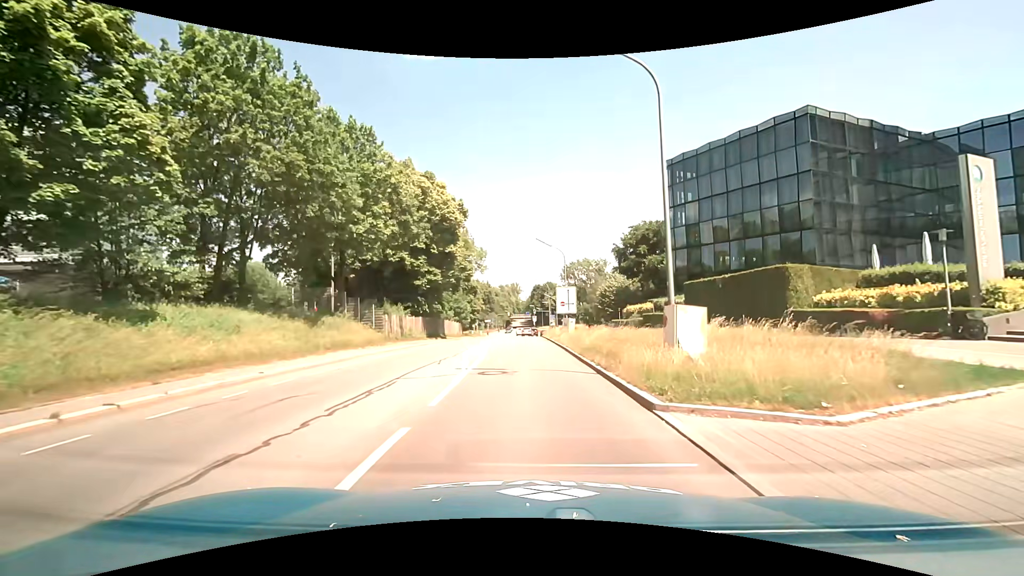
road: secondary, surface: asphalt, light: Day
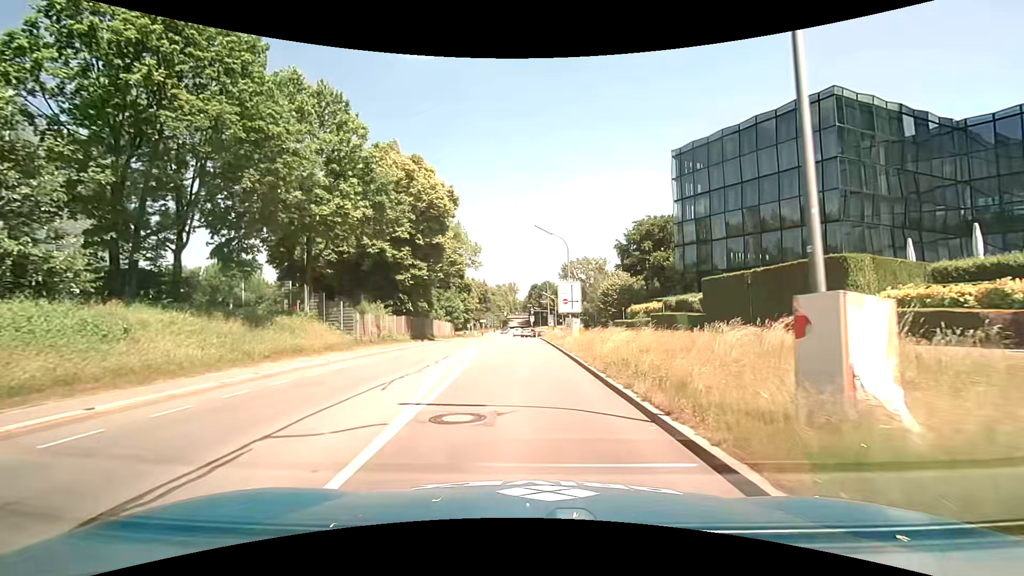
(0.0, +5.7) m; 0°
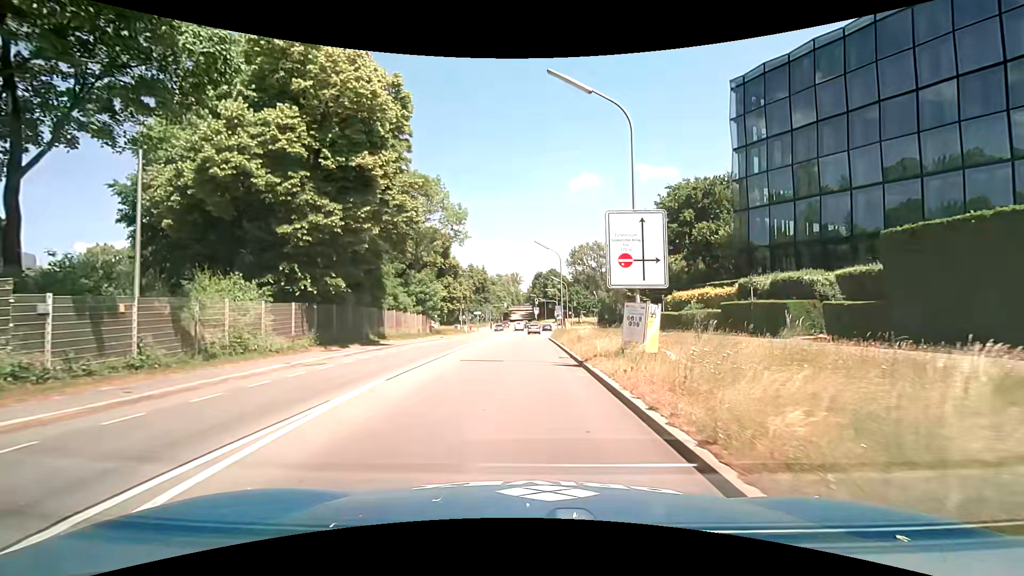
(0.0, +20.7) m; 0°
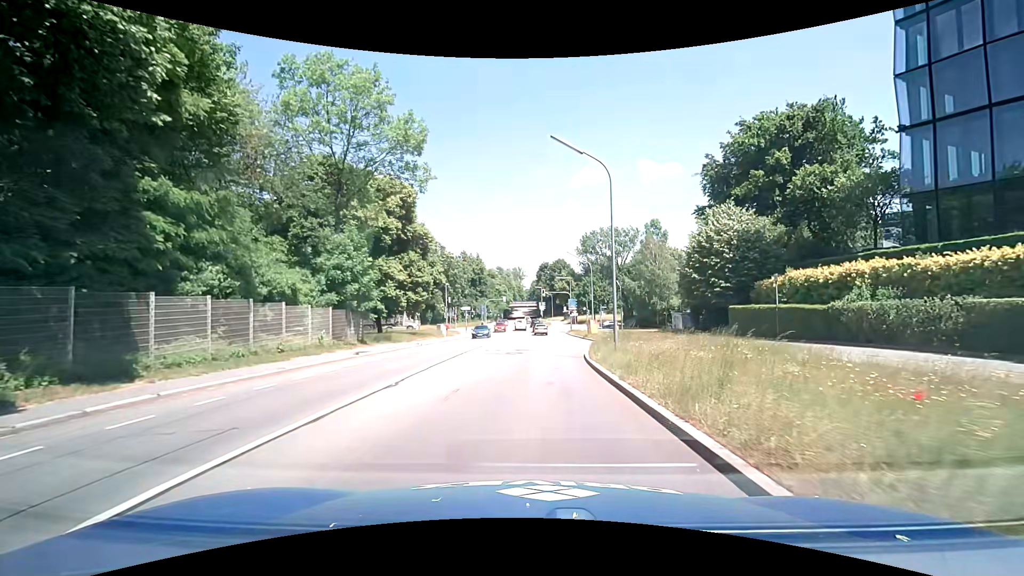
(-0.3, +24.3) m; 0°
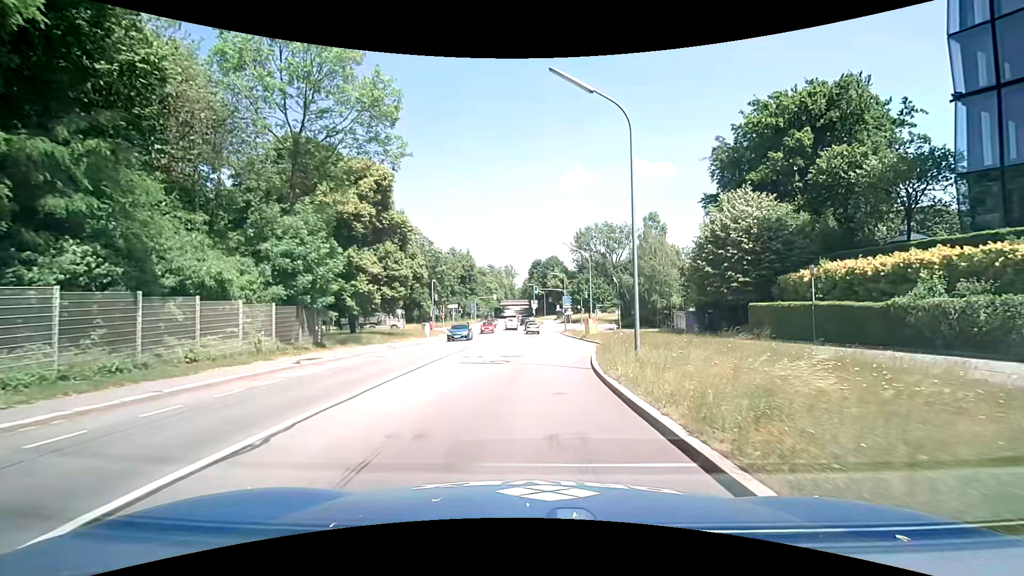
(0.0, +5.0) m; +1°
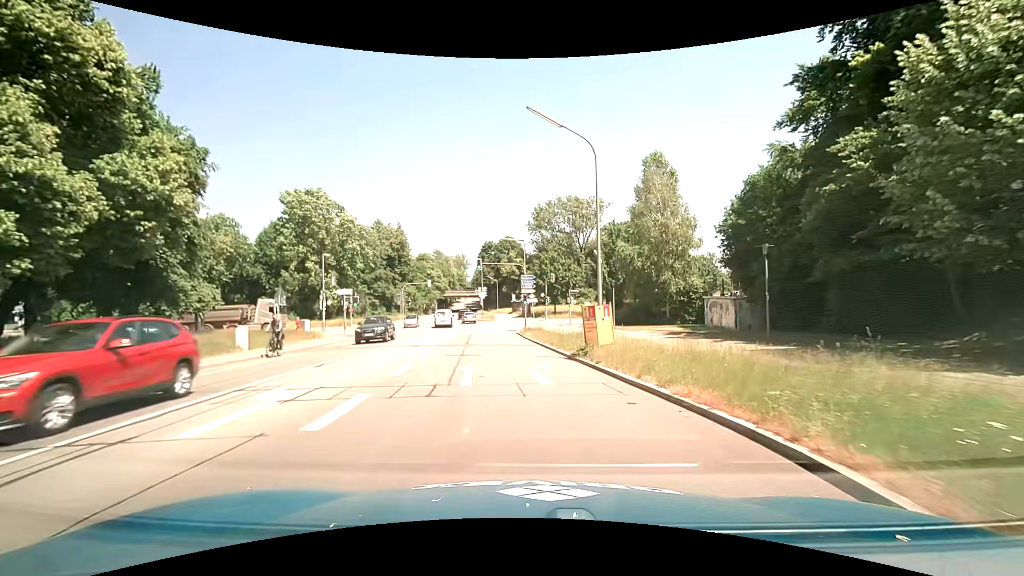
(+1.4, +26.6) m; +5°
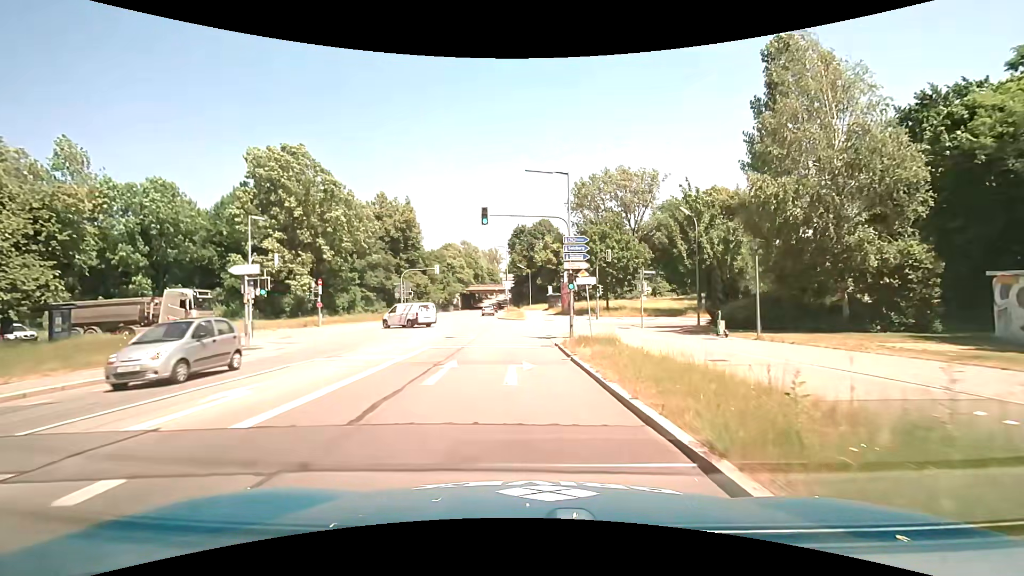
(-0.5, +20.4) m; -4°
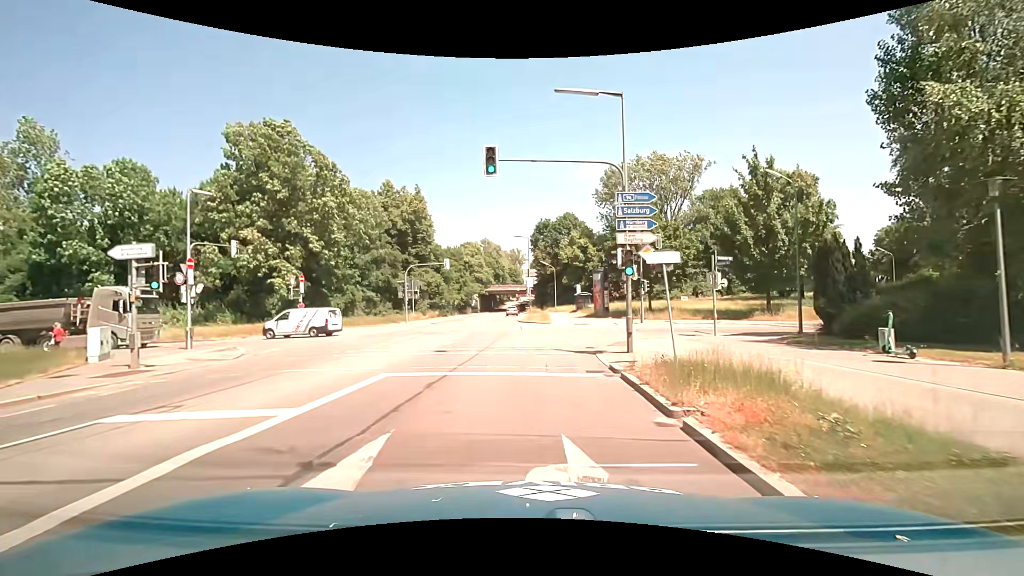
(-0.2, +8.8) m; -3°
